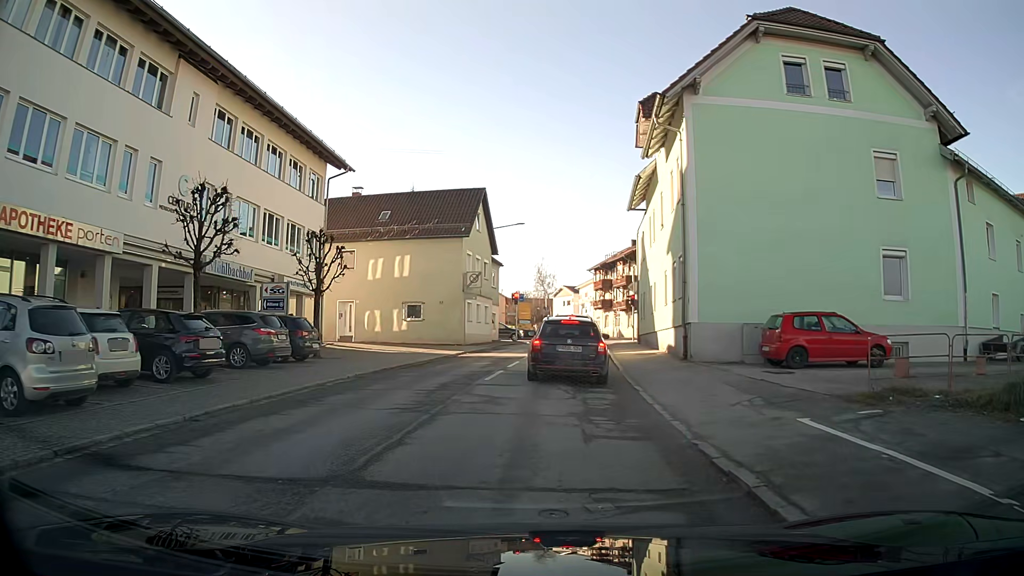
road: secondary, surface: asphalt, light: Day
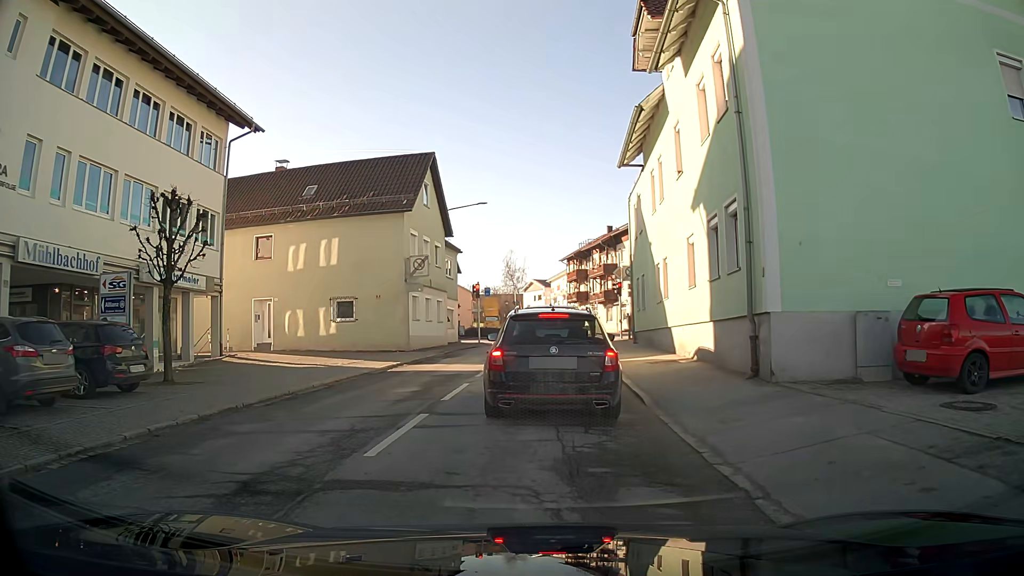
(+0.2, +8.2) m; +3°
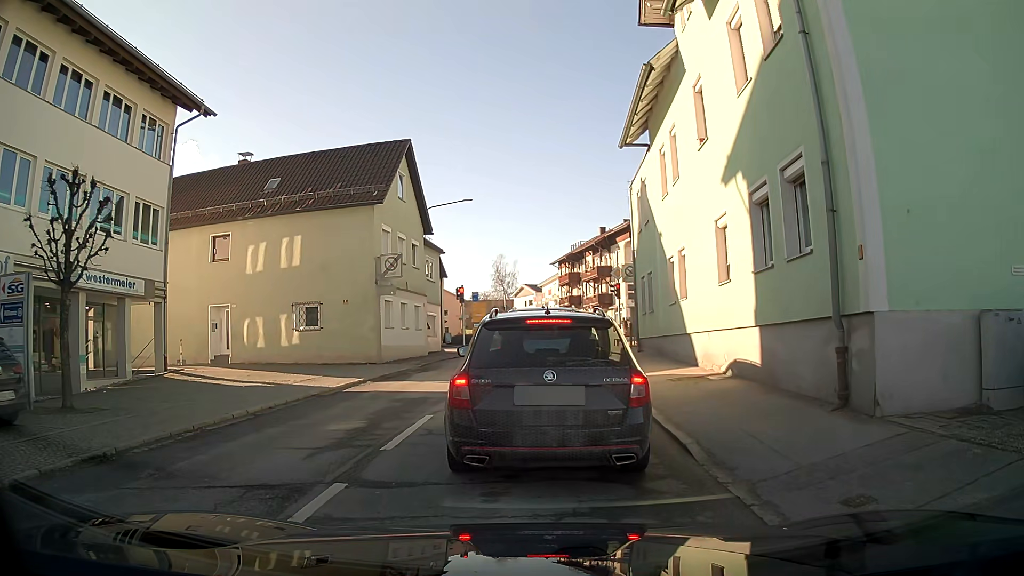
(0.0, +3.5) m; +1°
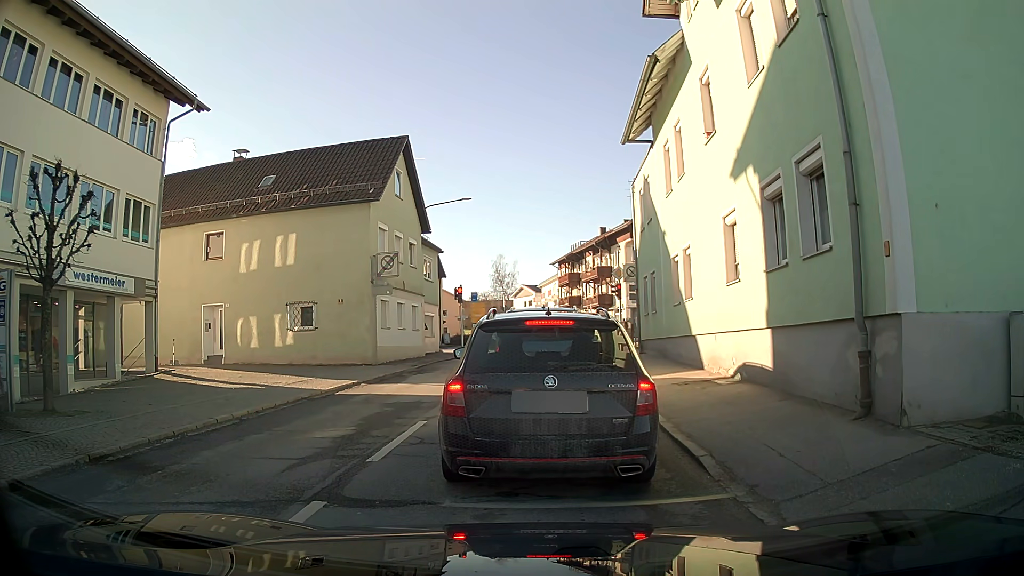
(0.0, +0.6) m; 0°
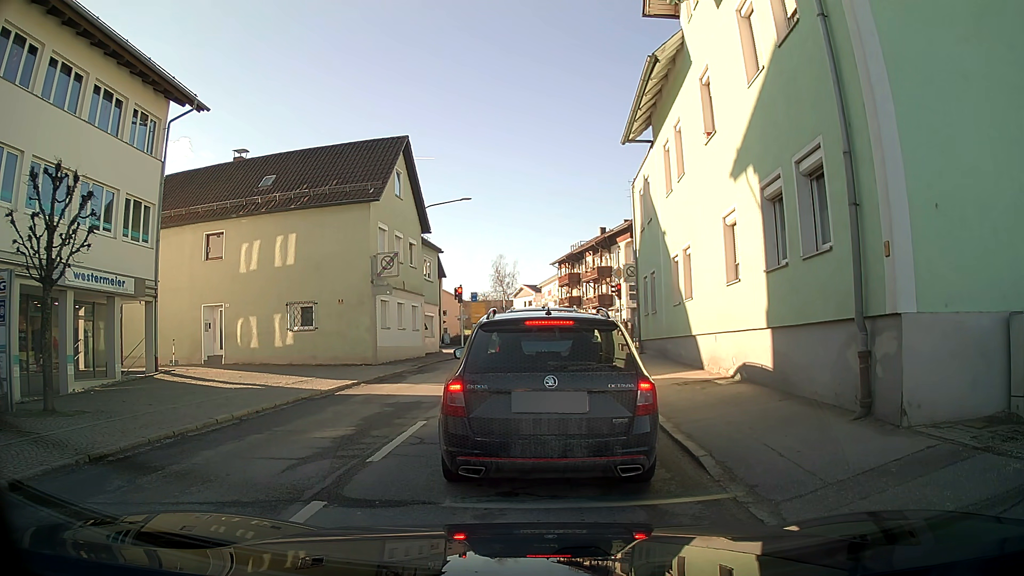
(0.0, 0.0) m; 0°
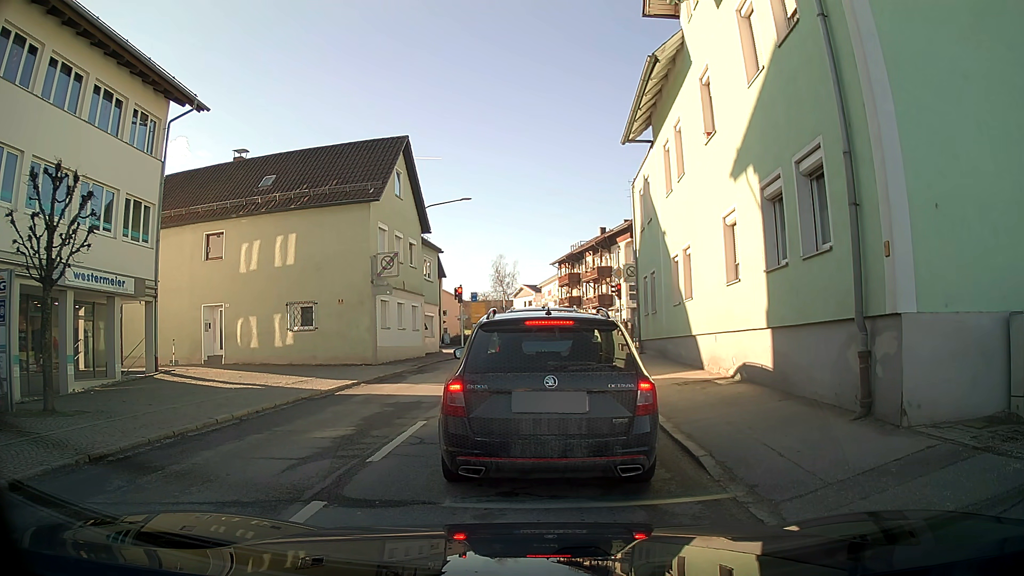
(0.0, 0.0) m; 0°
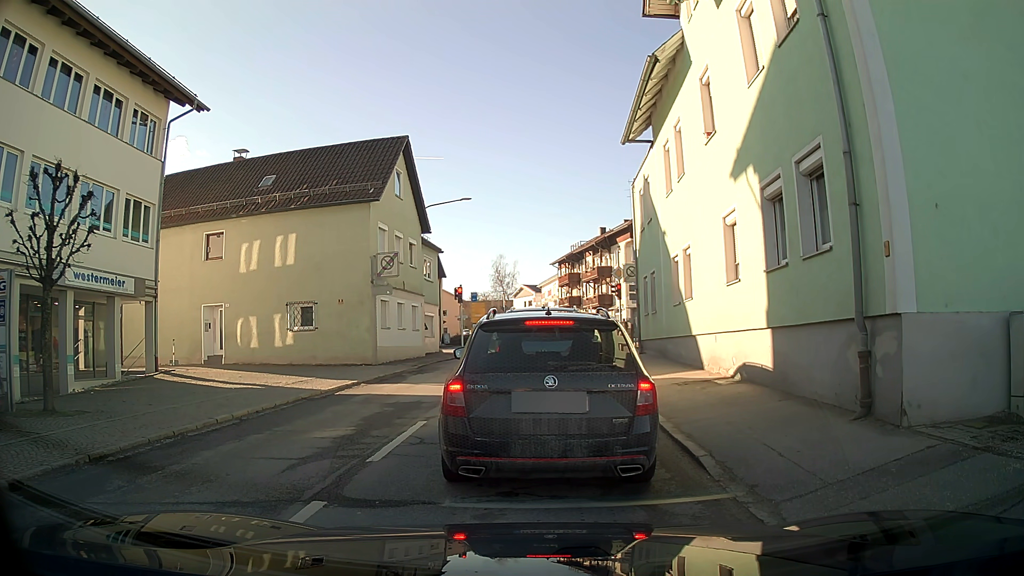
(0.0, 0.0) m; 0°
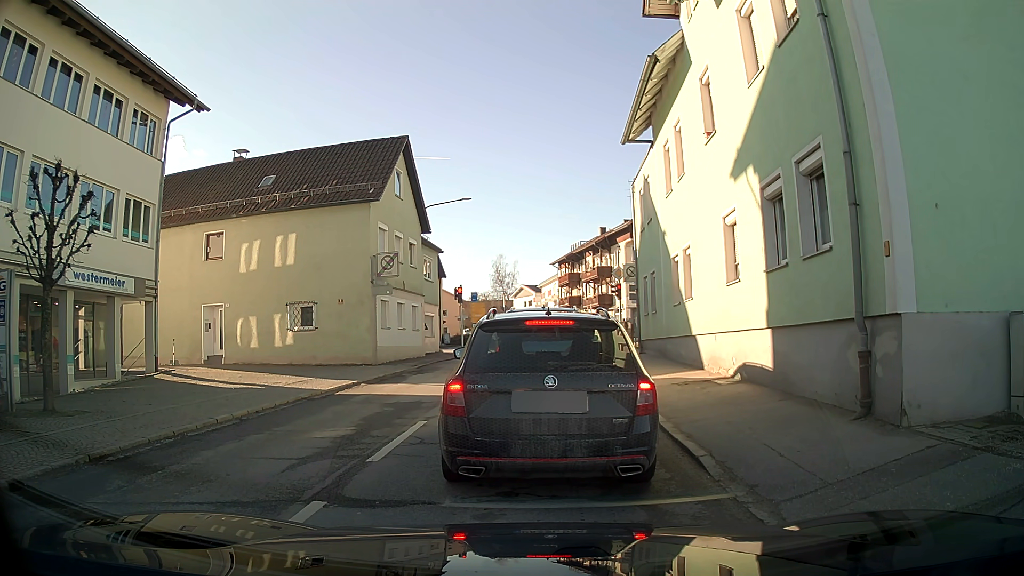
(0.0, 0.0) m; 0°
